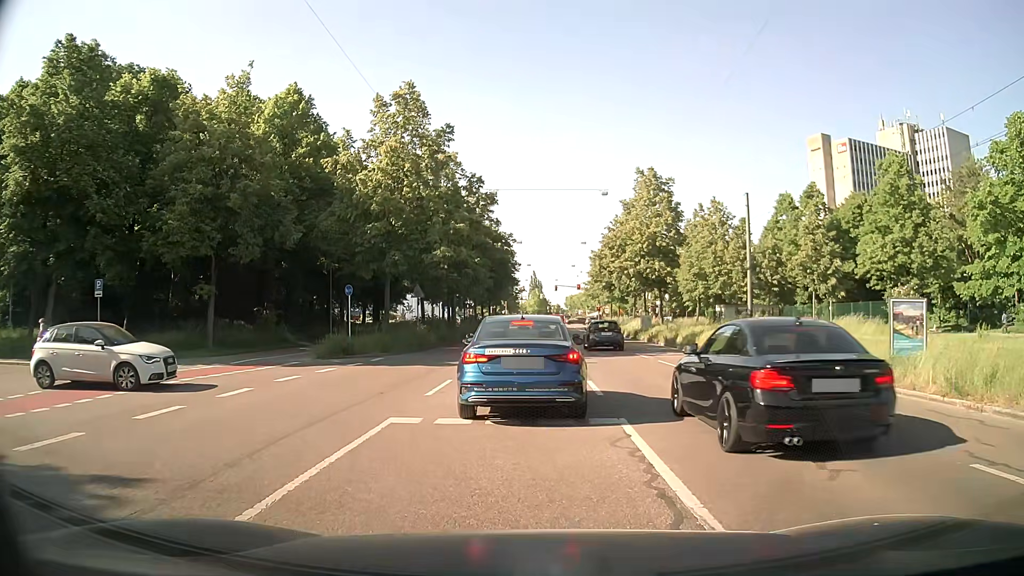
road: residential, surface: asphalt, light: Day
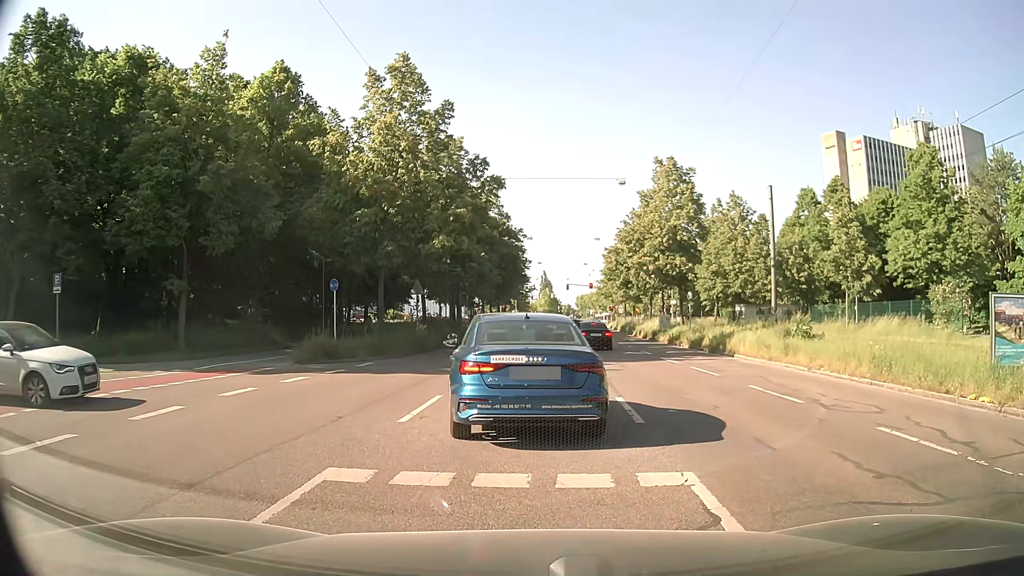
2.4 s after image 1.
(-0.1, +3.3) m; -2°
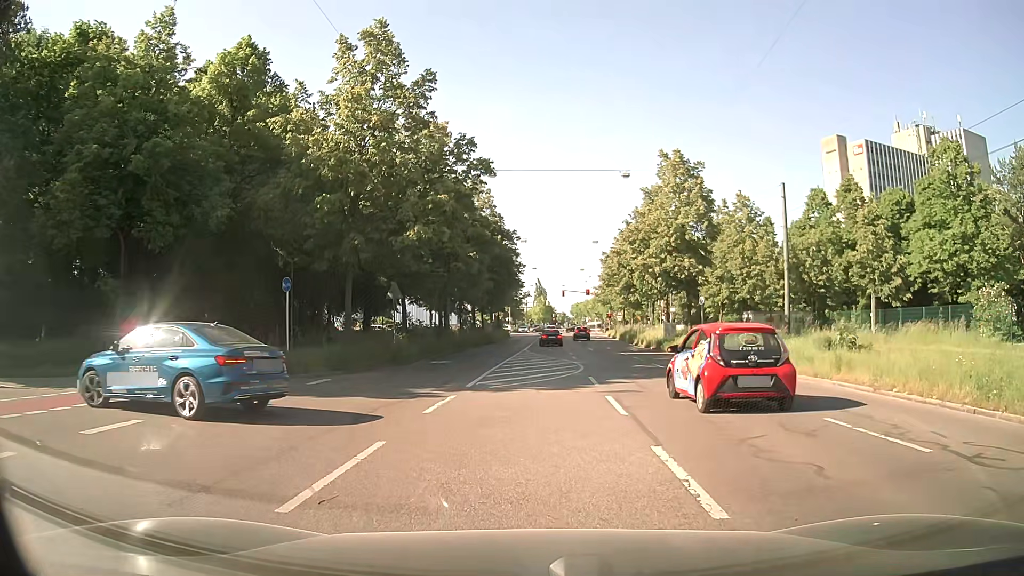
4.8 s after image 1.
(0.0, +4.4) m; 0°
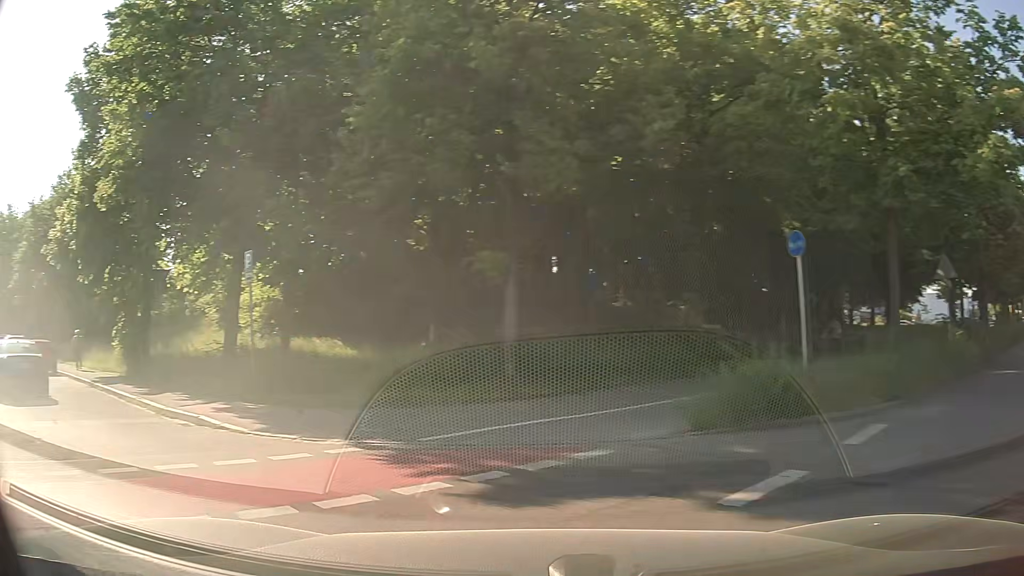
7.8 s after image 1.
(-1.8, +9.2) m; -42°
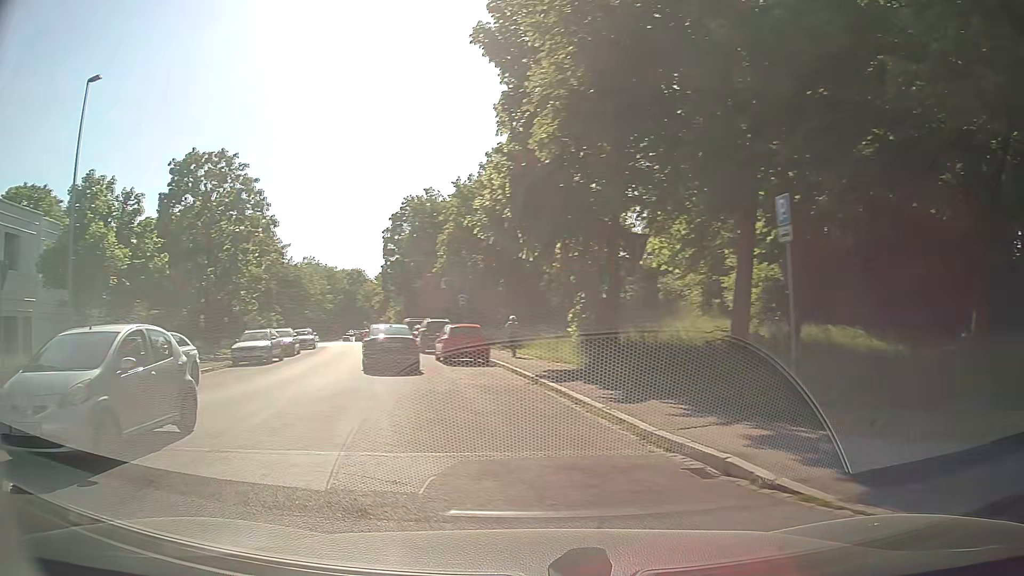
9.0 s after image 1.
(-1.8, +4.7) m; -39°
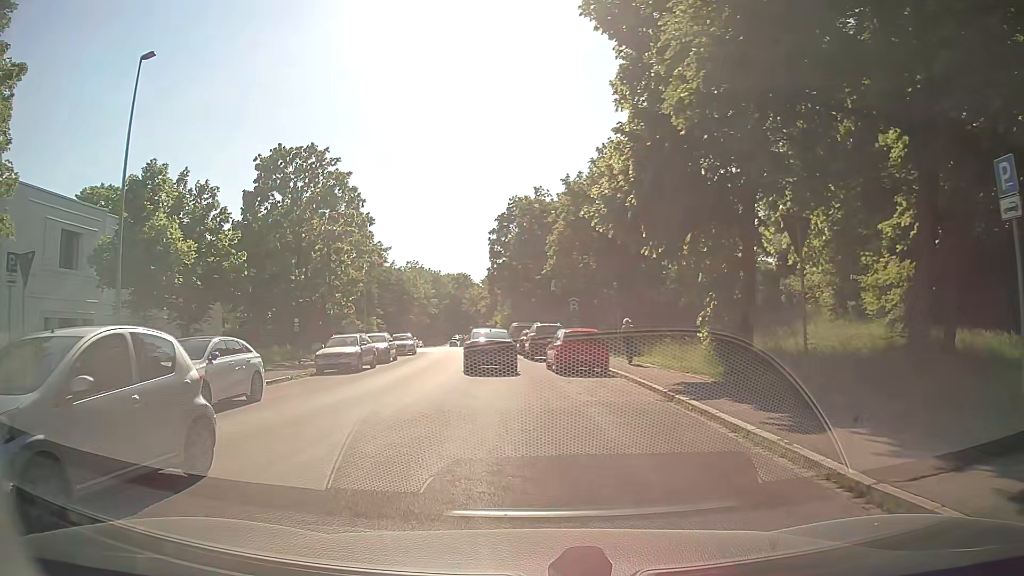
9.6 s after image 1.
(-0.3, +2.9) m; -10°
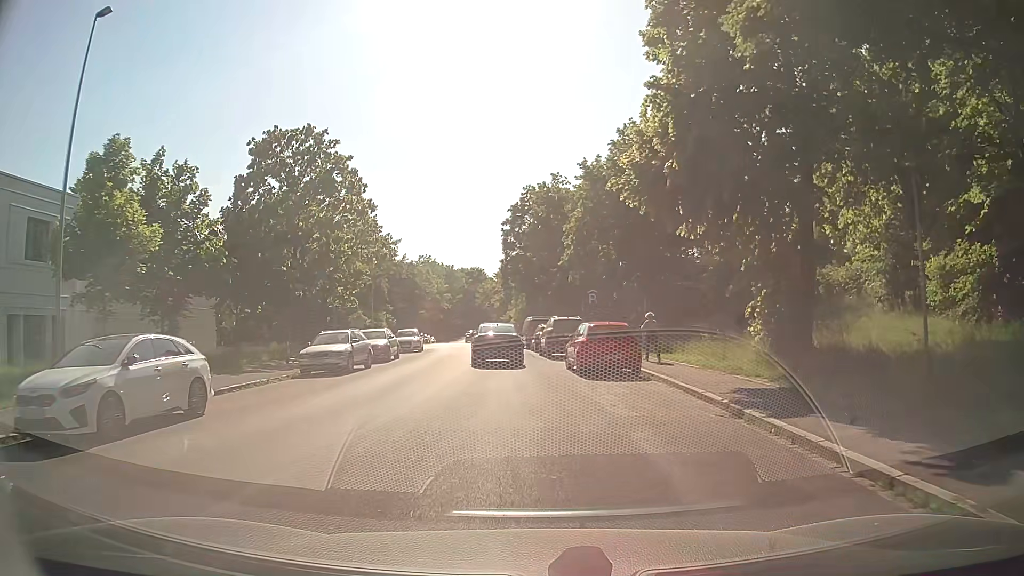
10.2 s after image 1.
(-0.1, +3.6) m; -1°
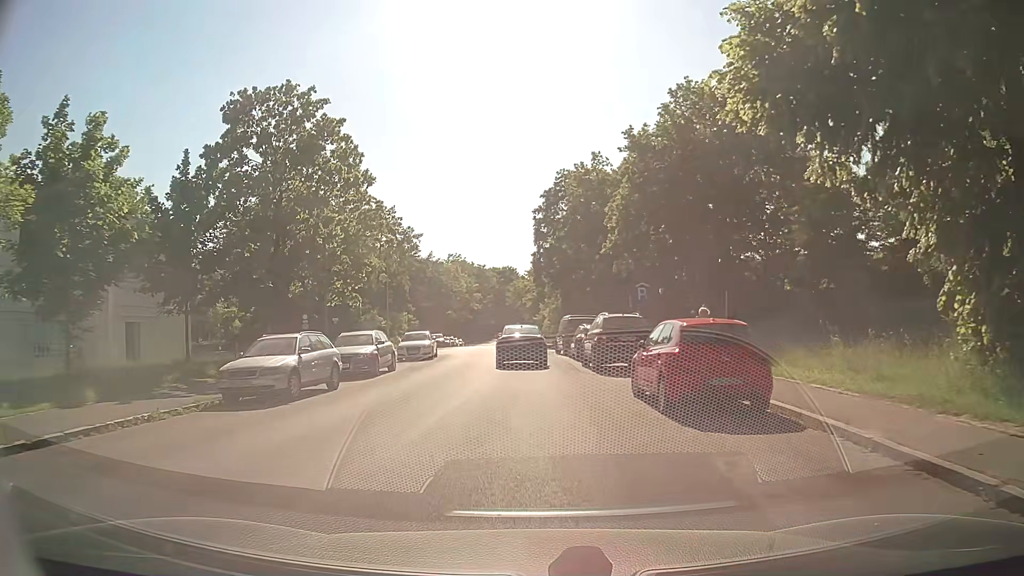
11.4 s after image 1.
(-0.2, +8.0) m; -3°
(0, +10) (-1, +20) (-1, +30) (-2, +40) (-2, +50) (-4, +60) (-5, +70) (-6, +80) (-6, +90) (-7, +100) m
